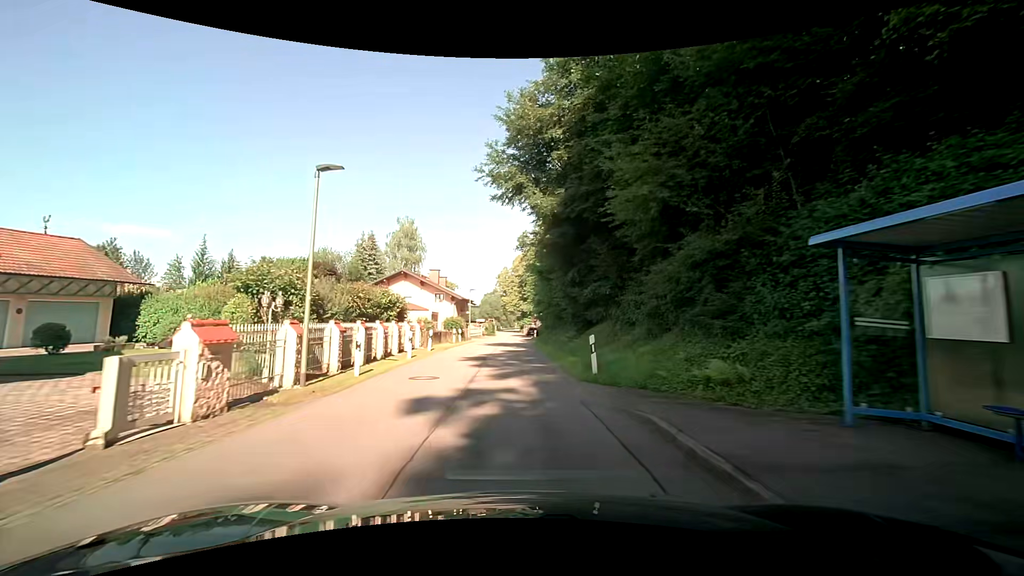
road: residential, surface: asphalt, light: Day
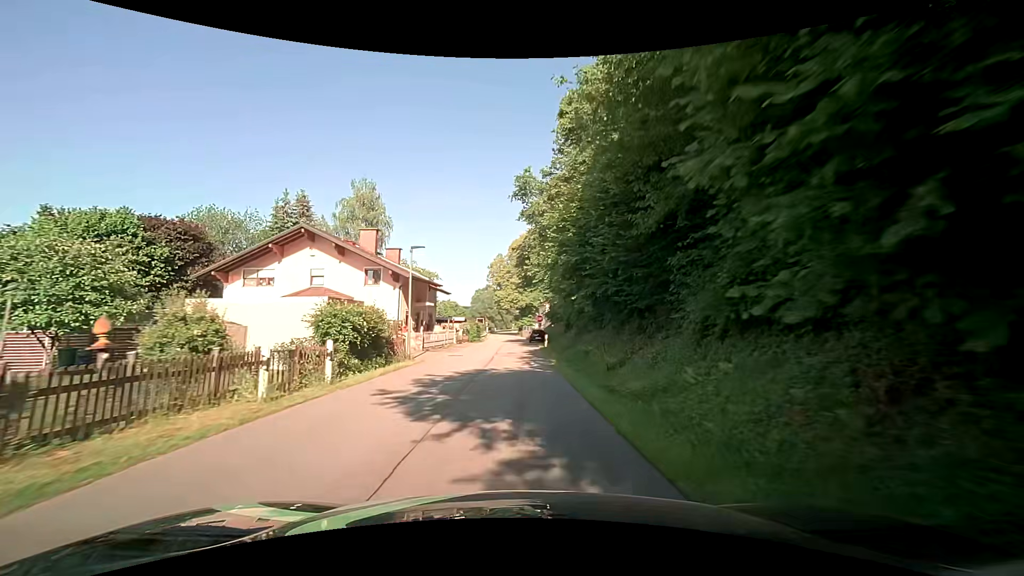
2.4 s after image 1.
(-0.6, +26.3) m; 0°
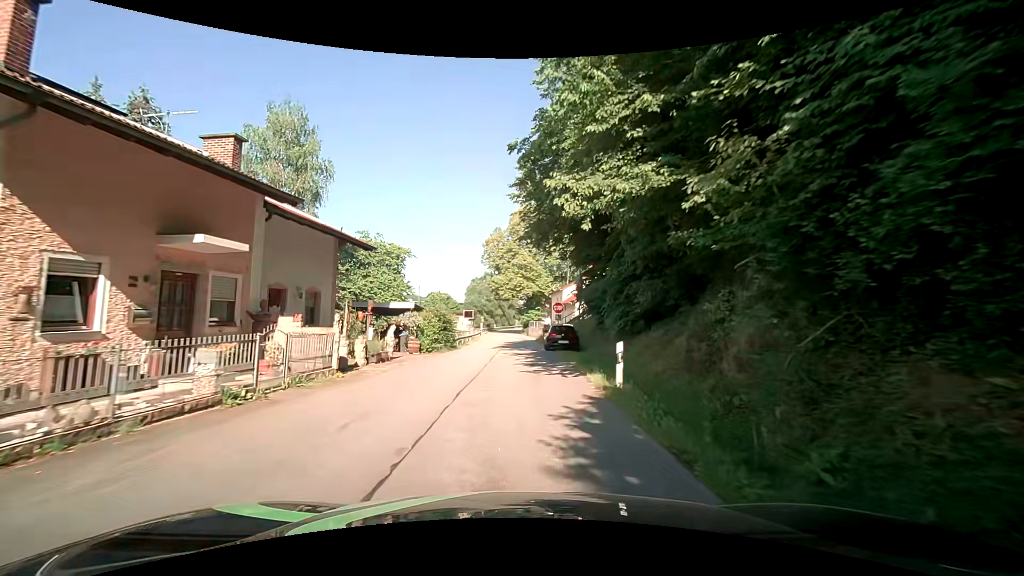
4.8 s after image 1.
(-0.2, +25.0) m; -1°
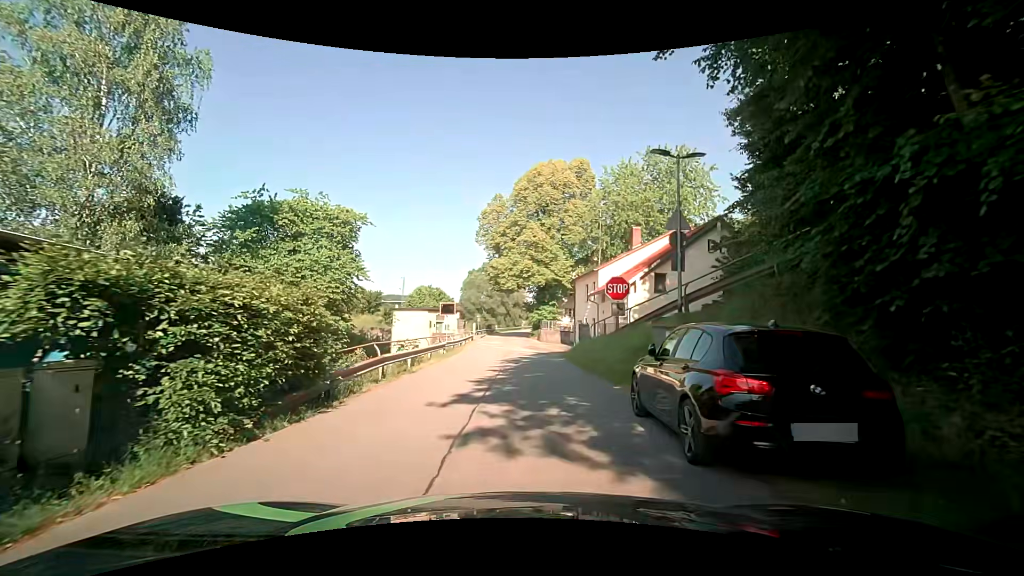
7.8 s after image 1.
(-0.1, +20.9) m; -1°
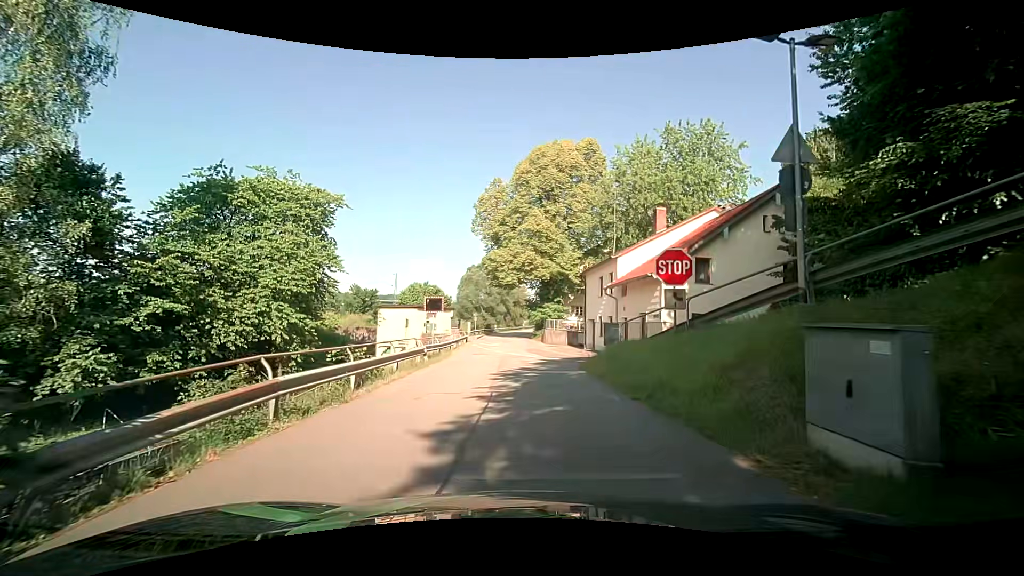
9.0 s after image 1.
(0.0, +6.3) m; 0°
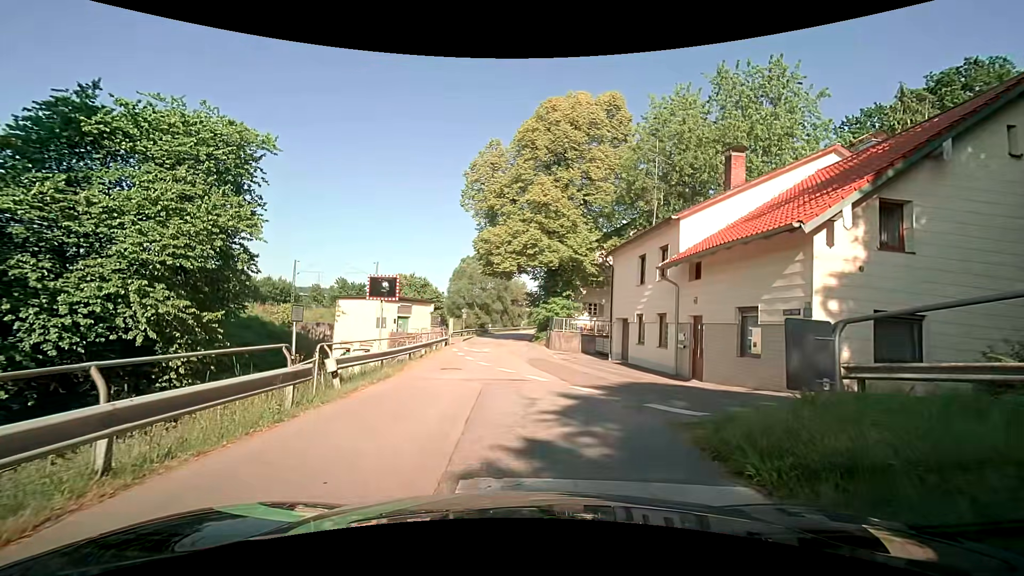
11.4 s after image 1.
(0.0, +11.1) m; 0°
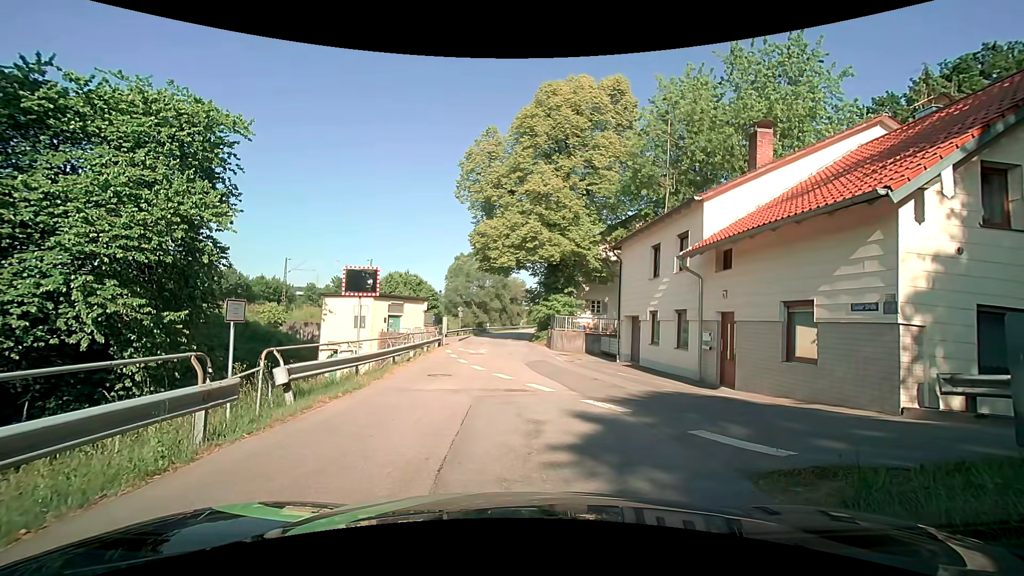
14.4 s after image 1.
(0.0, +2.3) m; -1°
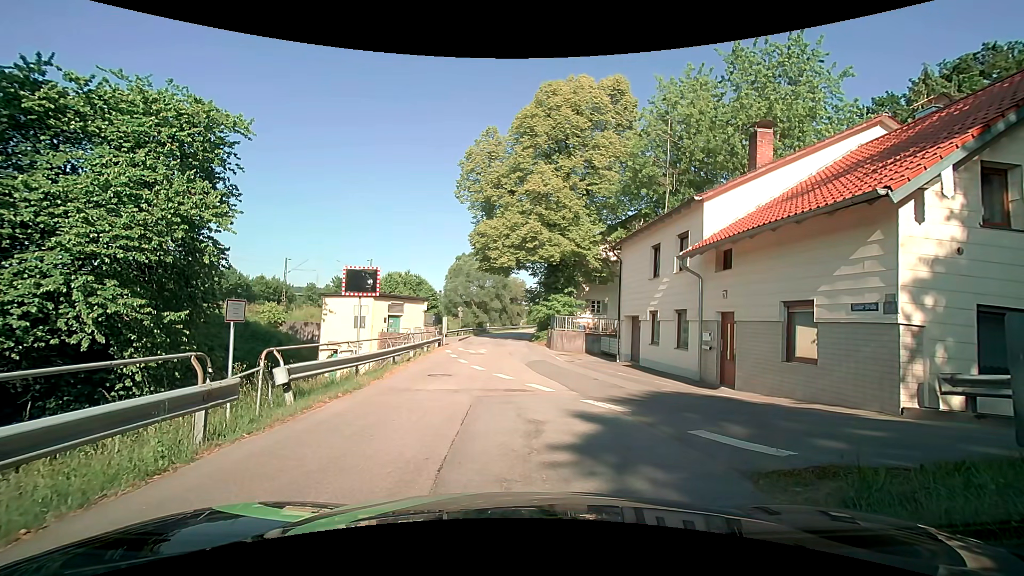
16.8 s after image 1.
(0.0, 0.0) m; 0°
